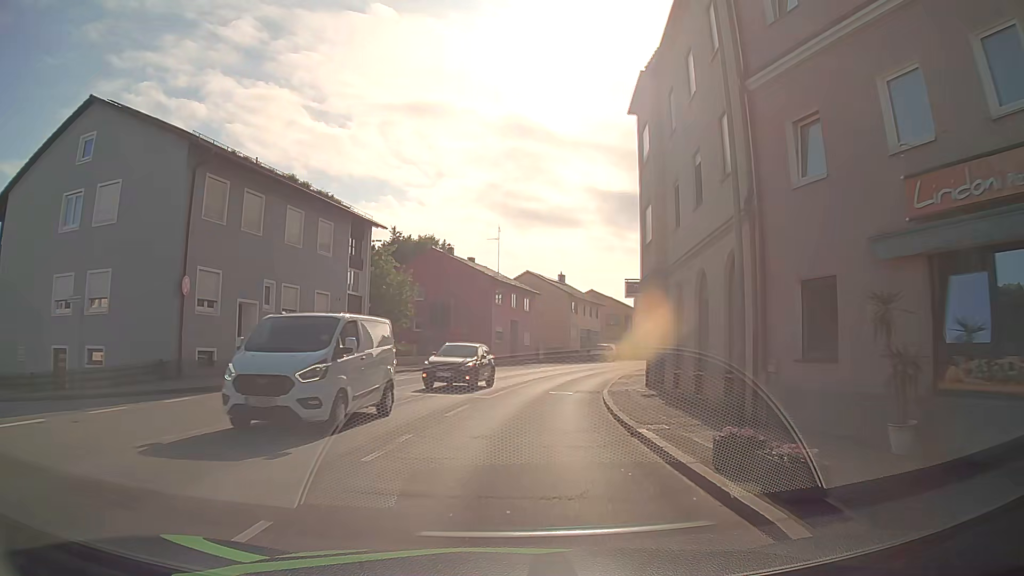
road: tertiary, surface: asphalt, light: Day
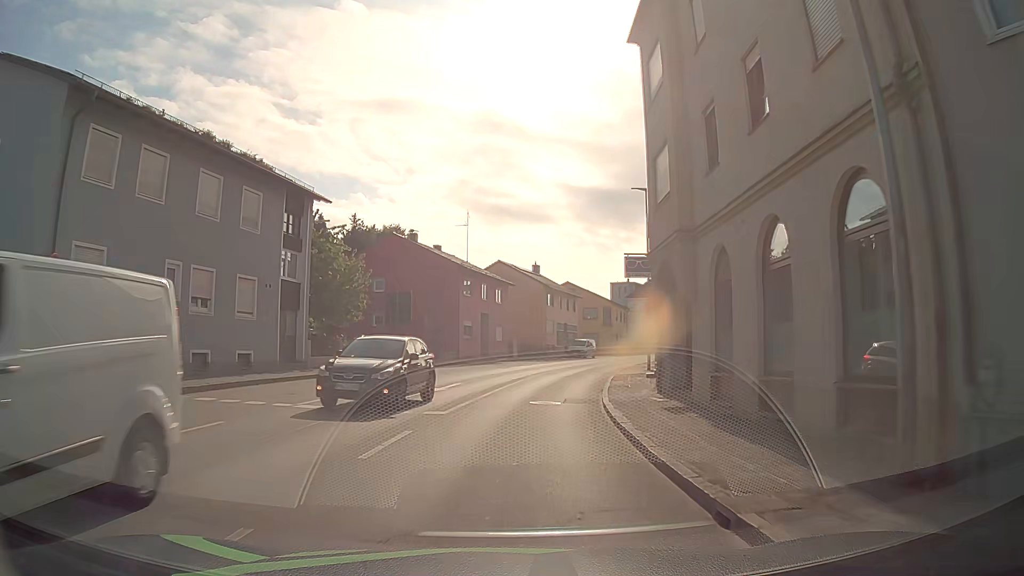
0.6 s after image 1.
(+0.2, +6.0) m; +3°
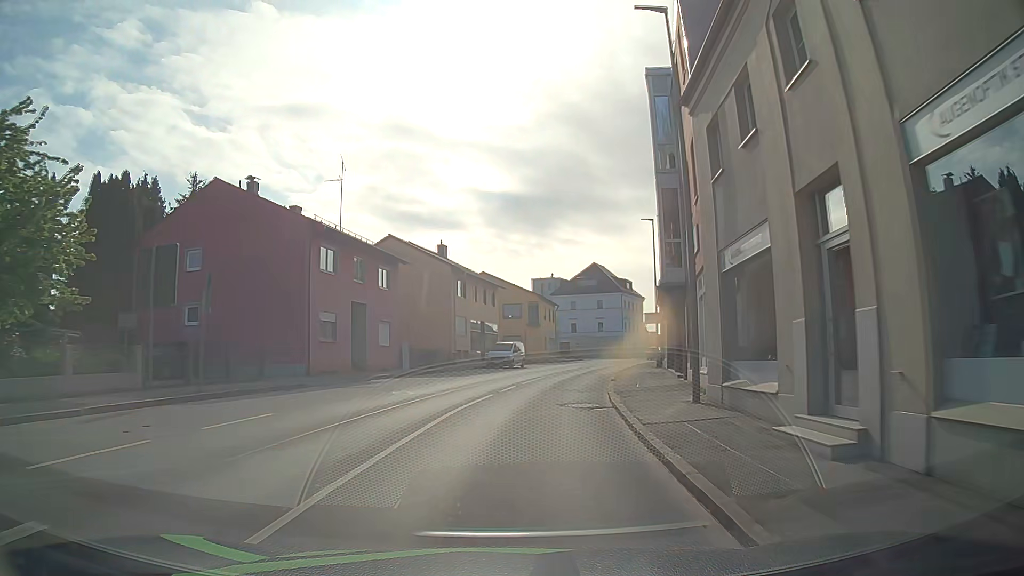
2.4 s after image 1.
(+1.0, +20.0) m; +7°
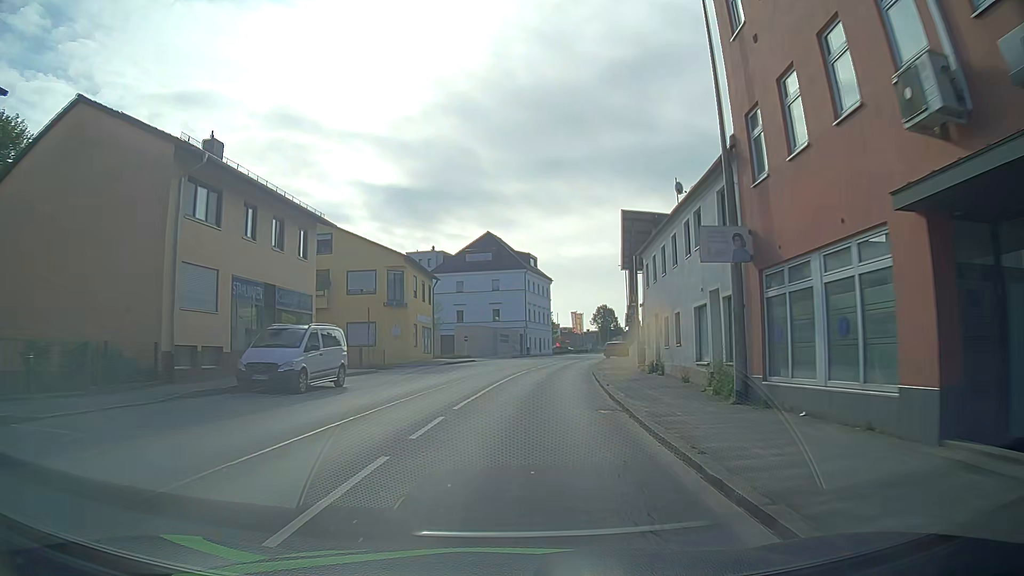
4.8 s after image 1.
(+2.9, +29.9) m; +10°
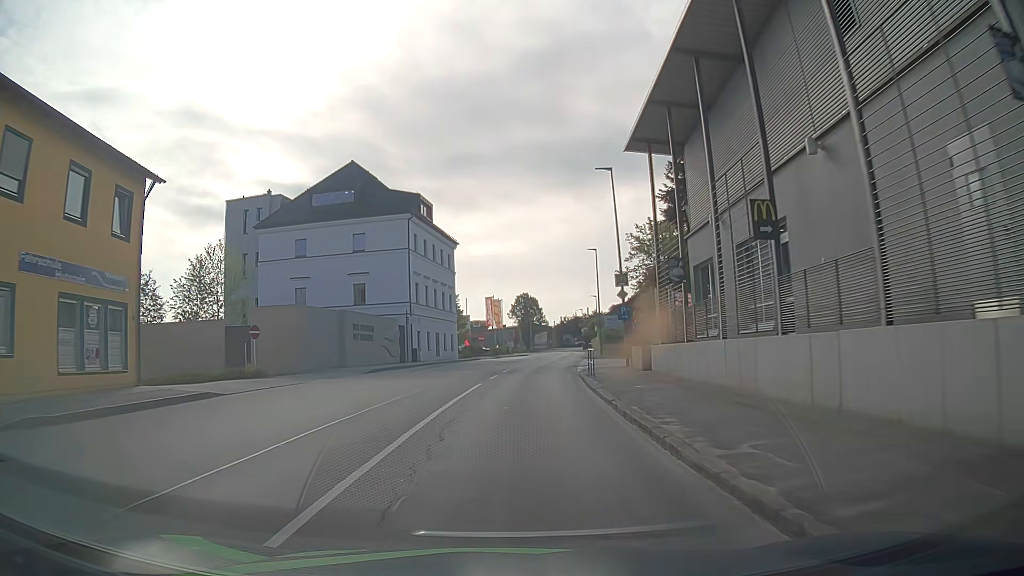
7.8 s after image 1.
(+2.7, +37.7) m; +7°
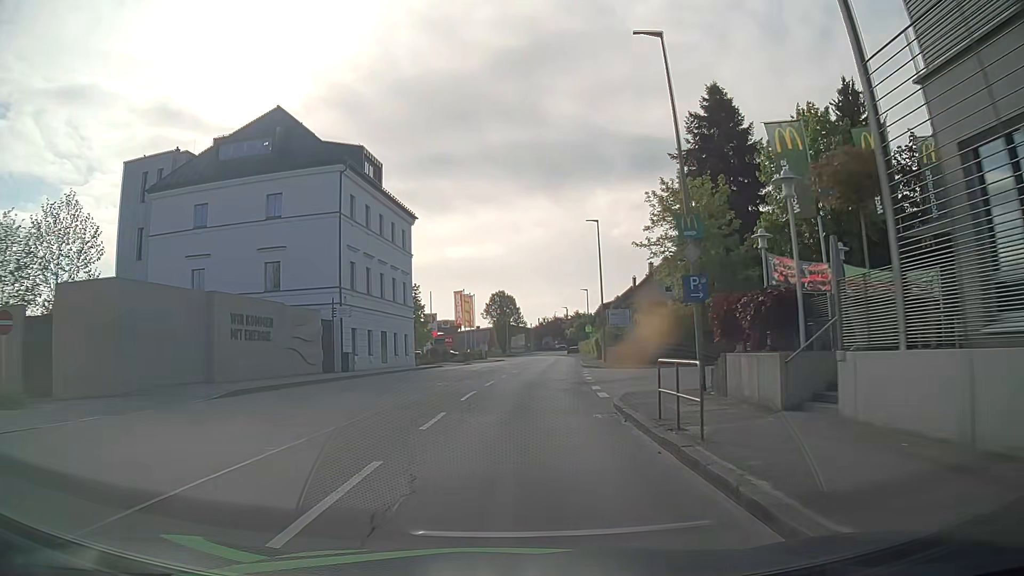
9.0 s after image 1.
(+0.5, +15.0) m; +3°
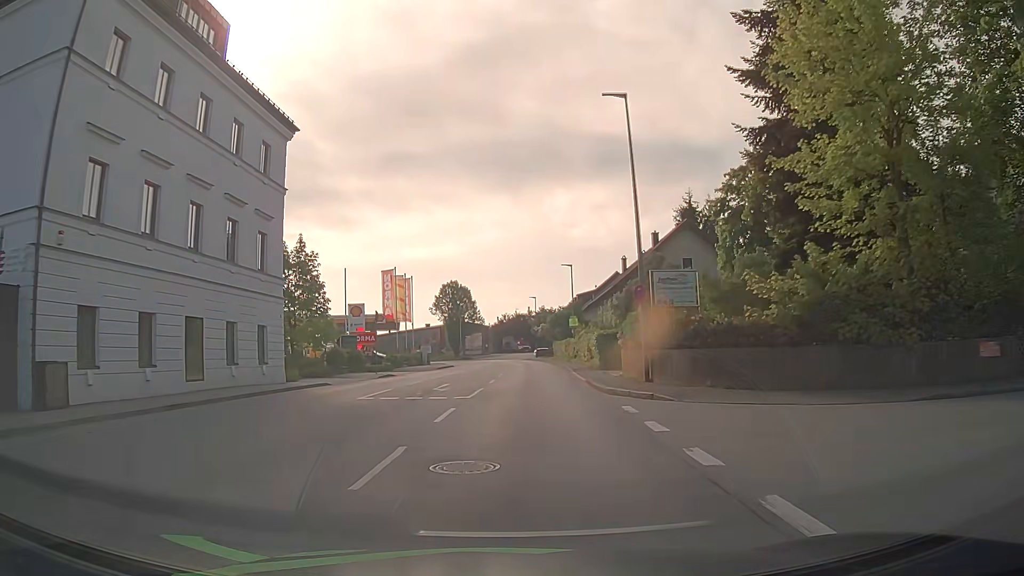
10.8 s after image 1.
(+0.5, +22.7) m; +3°
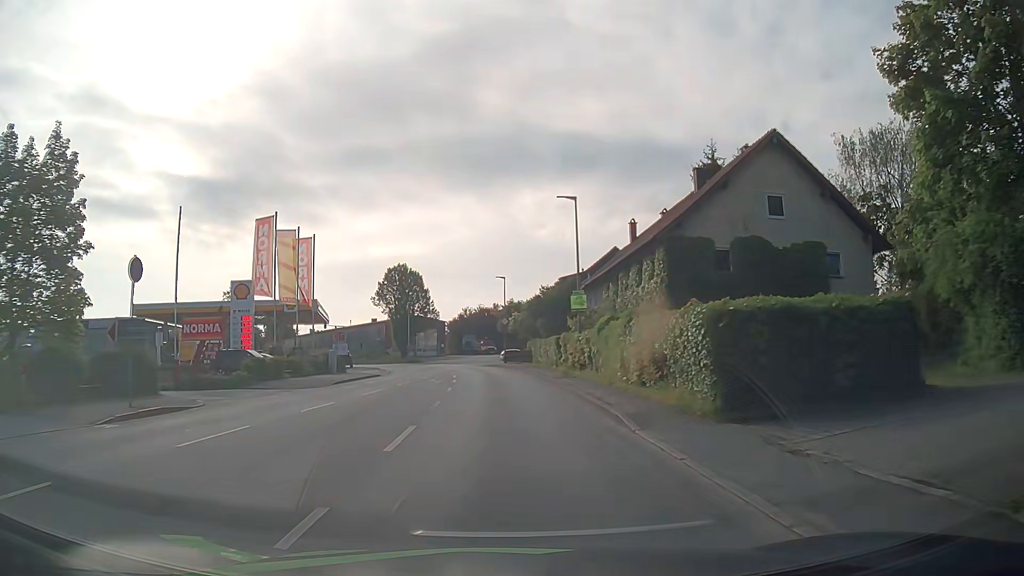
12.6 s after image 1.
(+0.6, +22.9) m; +4°
(0, +10) (0, +20) (-1, +30) (-2, +40) (-3, +50) (-5, +60) (-8, +69) (-11, +79) (-15, +88) (-21, +96) m
